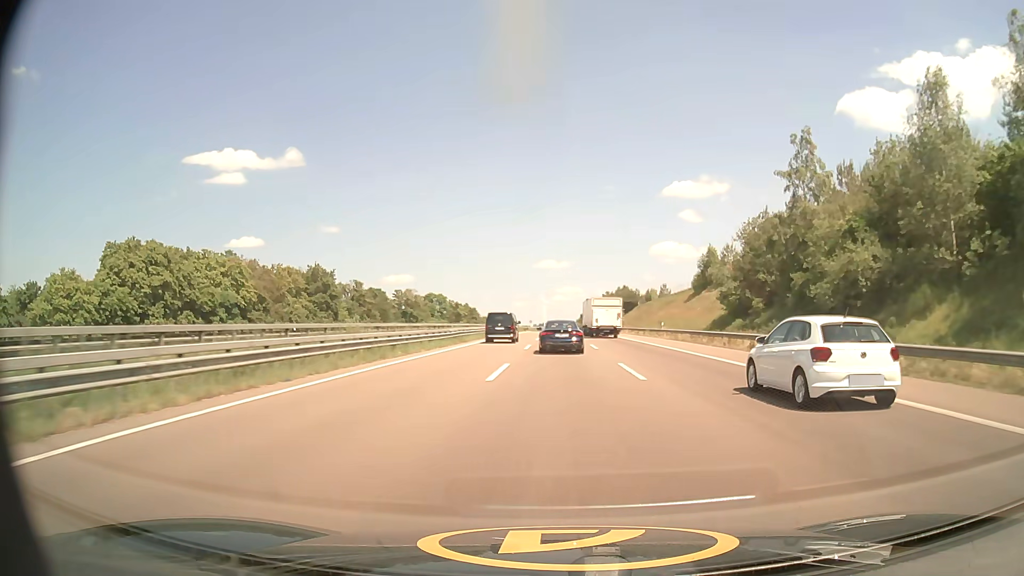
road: motorway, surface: asphalt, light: Day
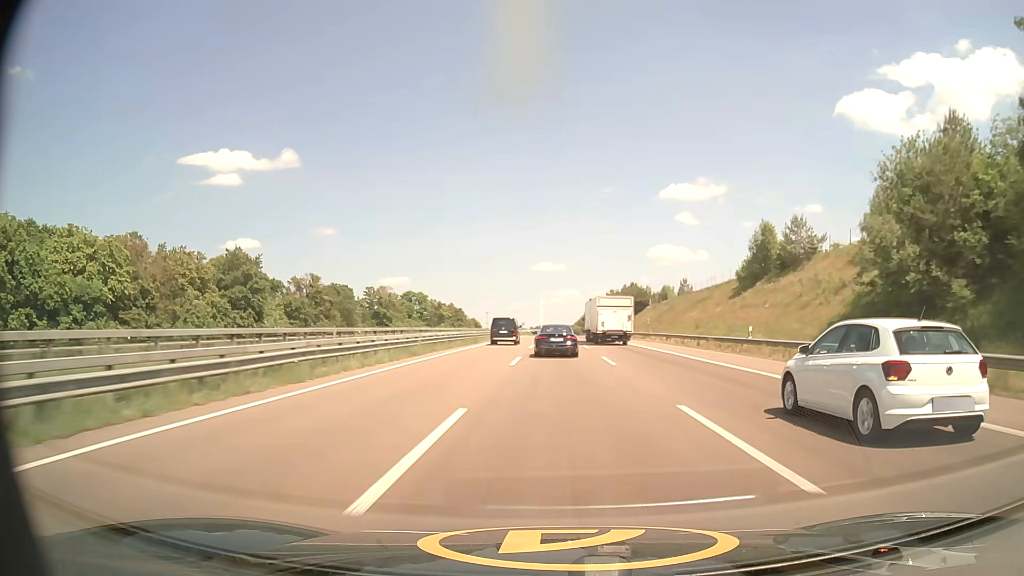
(+0.1, +28.3) m; 0°
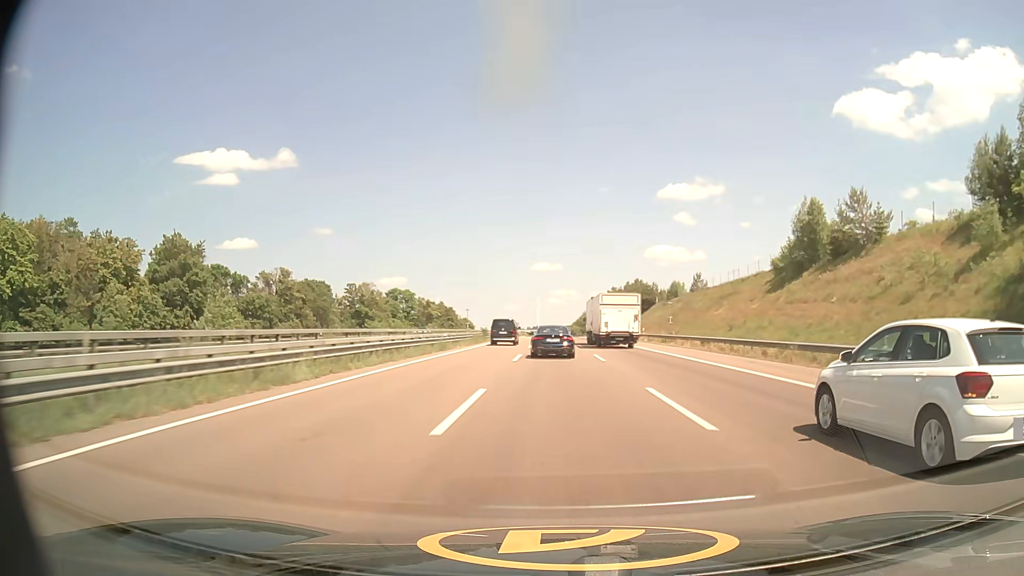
(0.0, +14.5) m; 0°
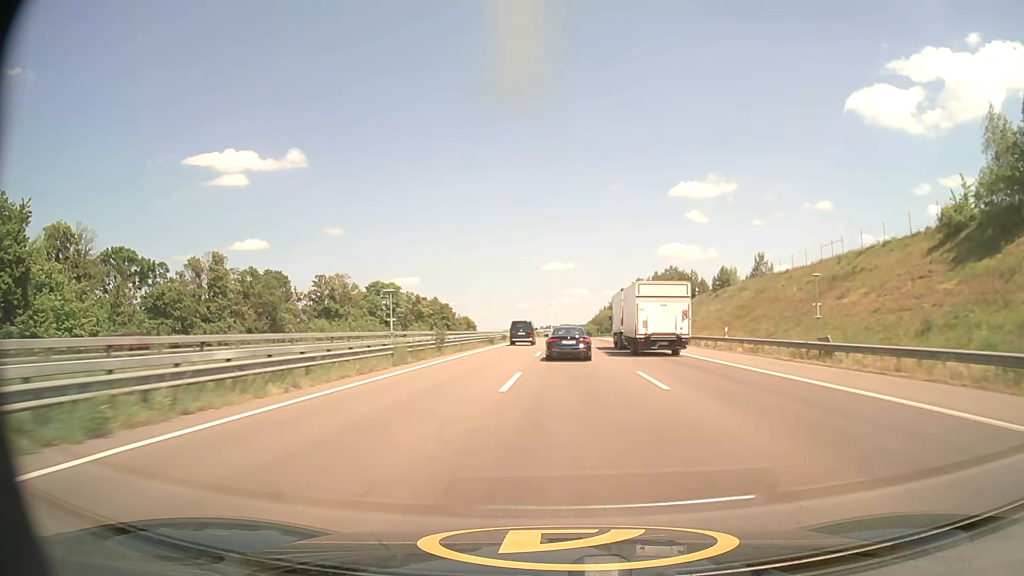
(-0.1, +30.2) m; -1°
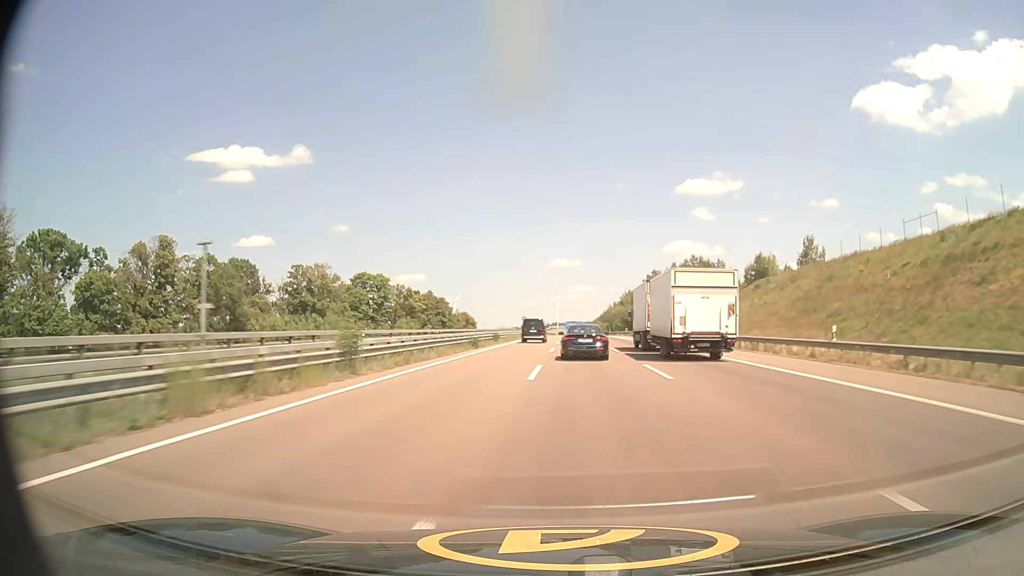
(-0.1, +15.6) m; 0°
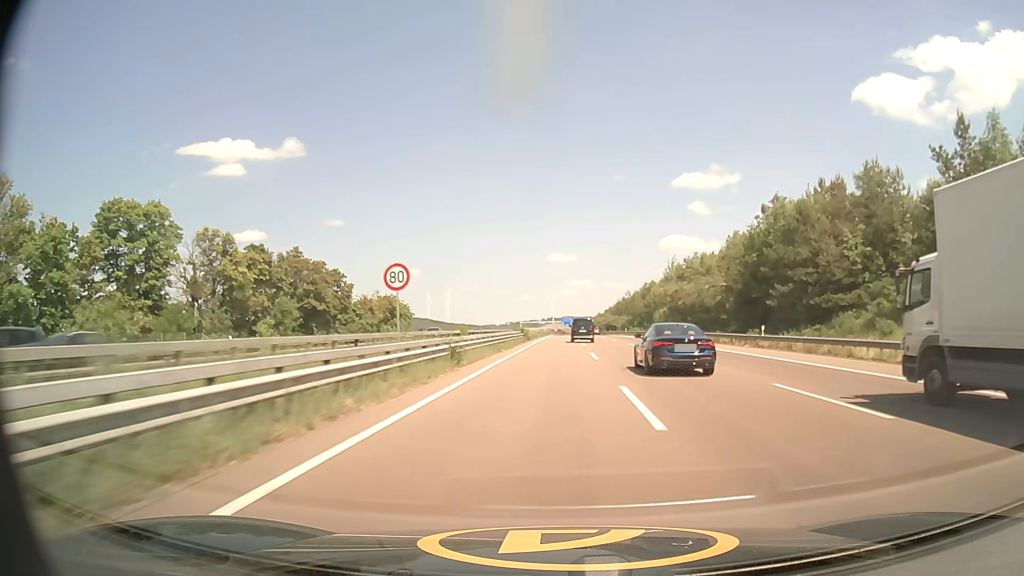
(-0.3, +79.7) m; 0°
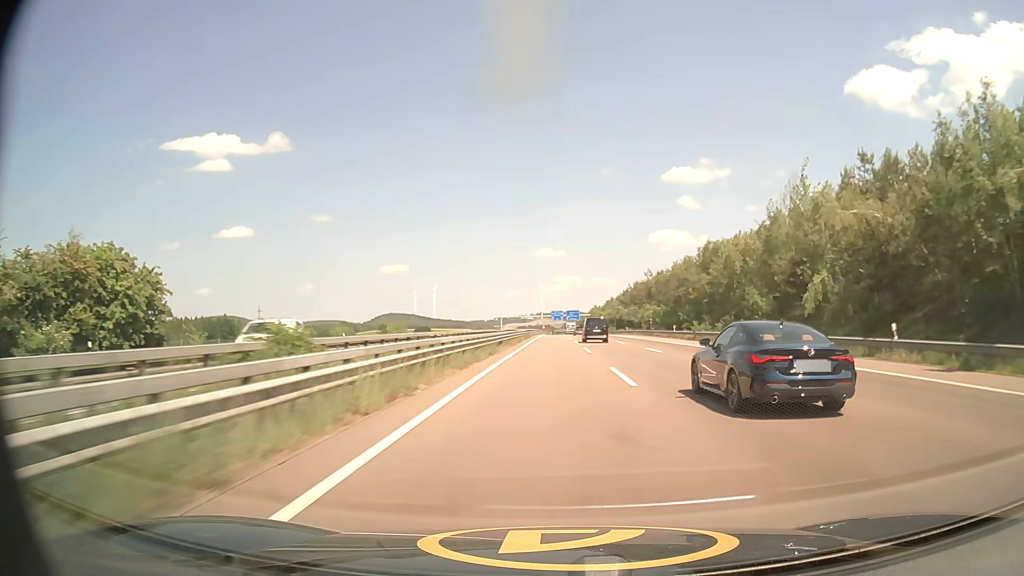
(+0.8, +65.7) m; +1°
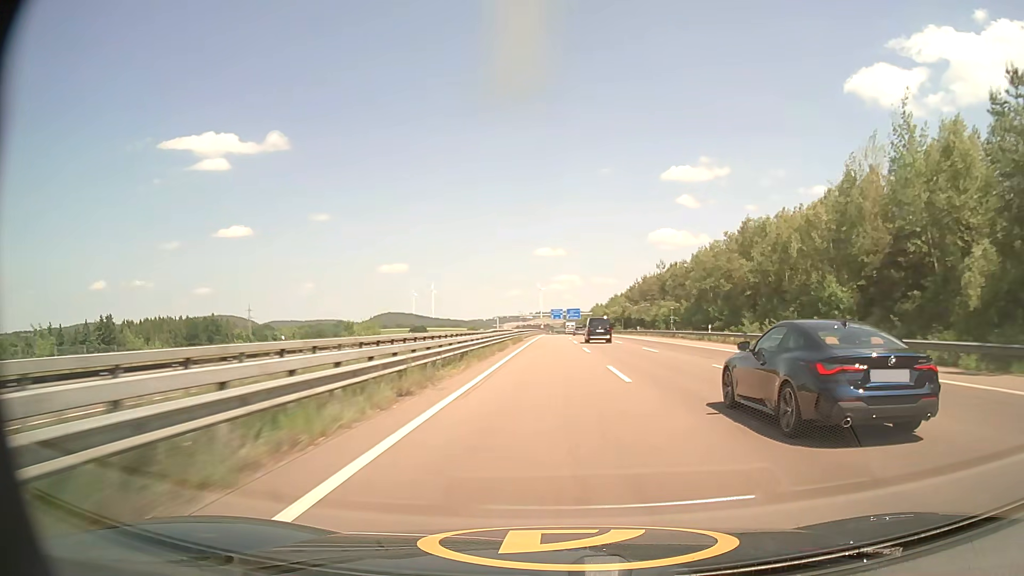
(0.0, +16.7) m; 0°
(0, +10) (0, +20) (0, +30) (0, +40) (0, +50) (0, +60) (0, +70) (0, +80) (0, +90) (0, +100) m
